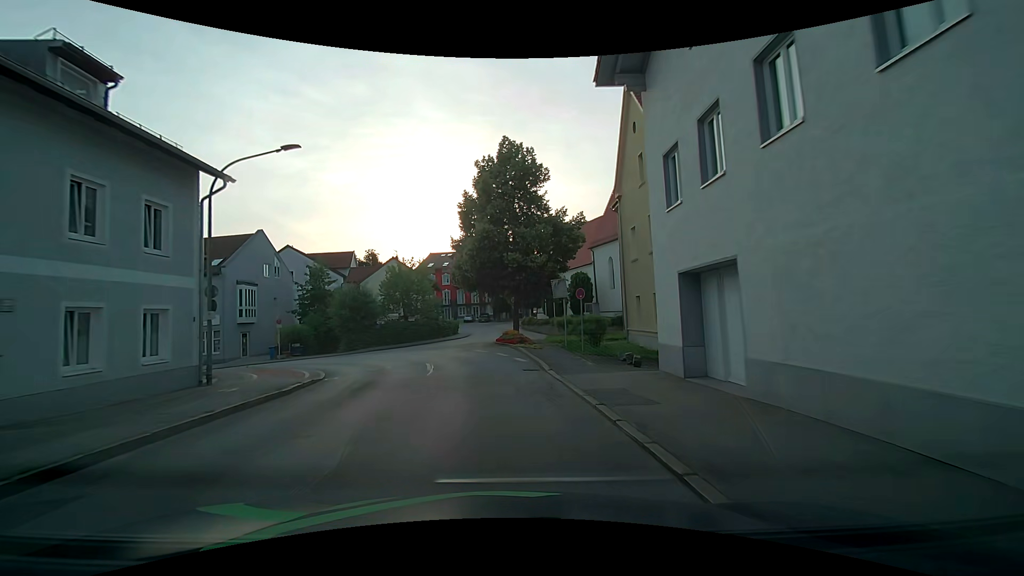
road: unclassified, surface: asphalt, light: Day
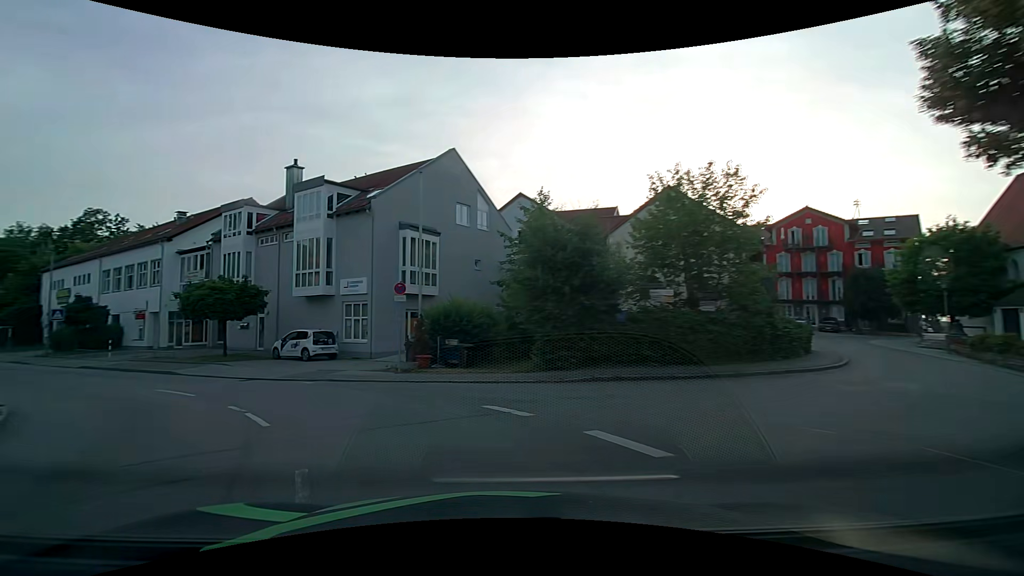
(-4.0, +25.2) m; -32°
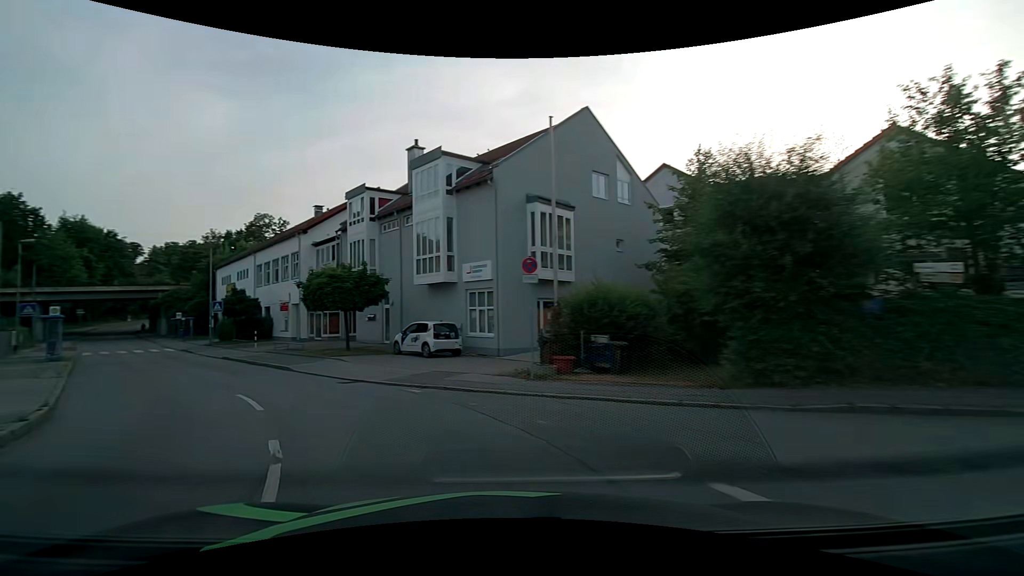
(-0.6, +4.8) m; -14°
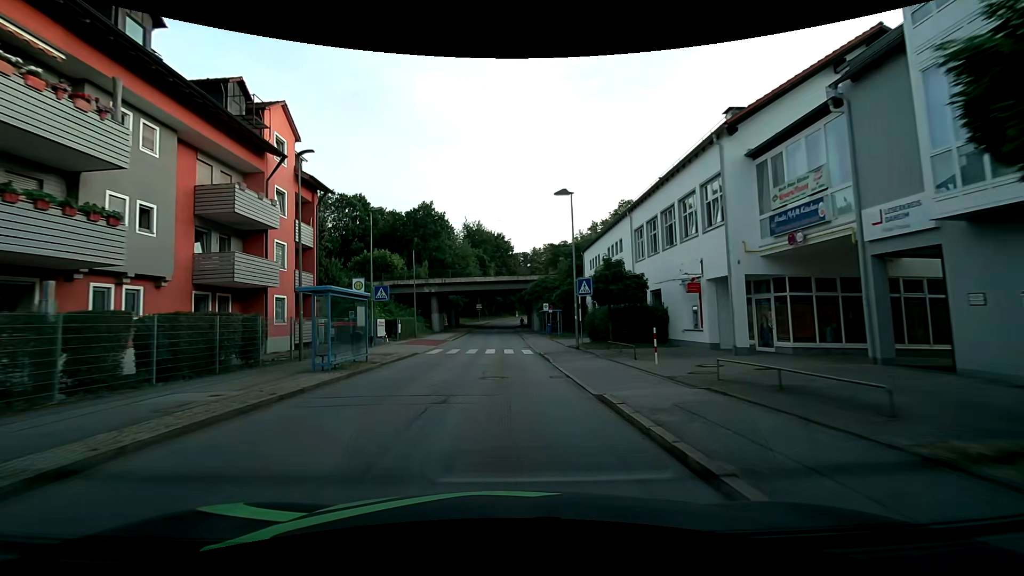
(-10.0, +18.9) m; -41°
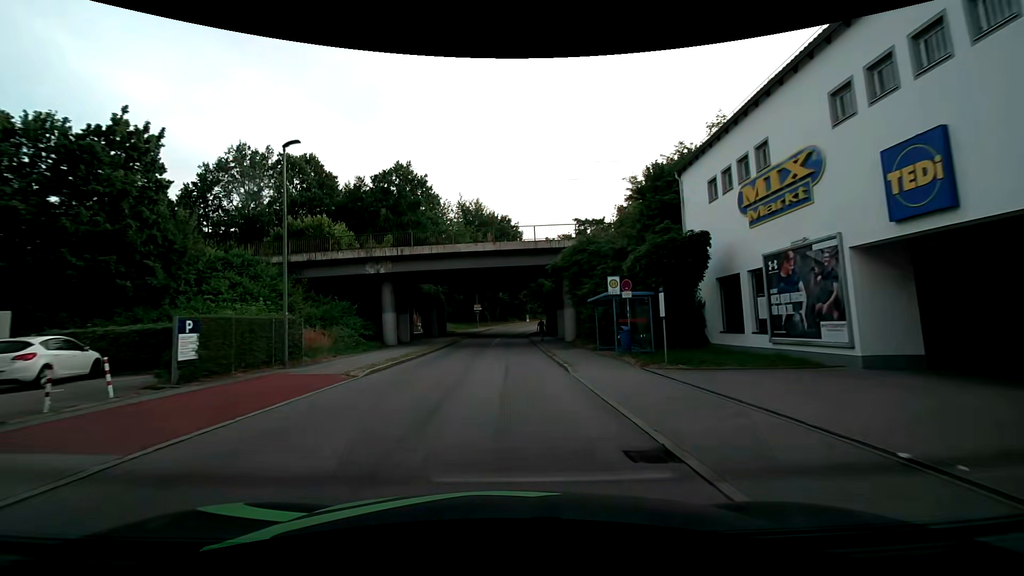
(-0.3, +27.2) m; -1°
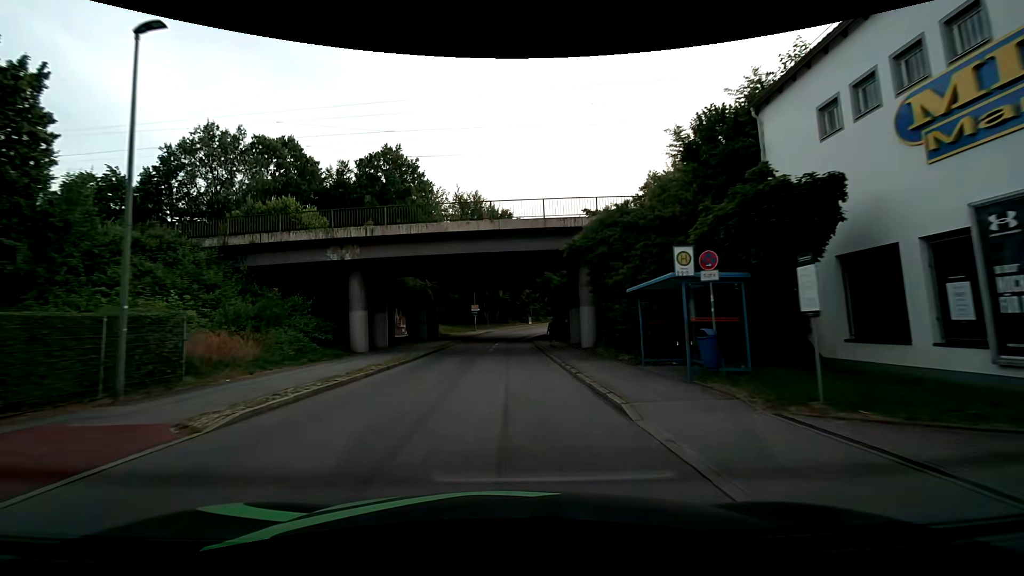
(-0.1, +7.4) m; -1°
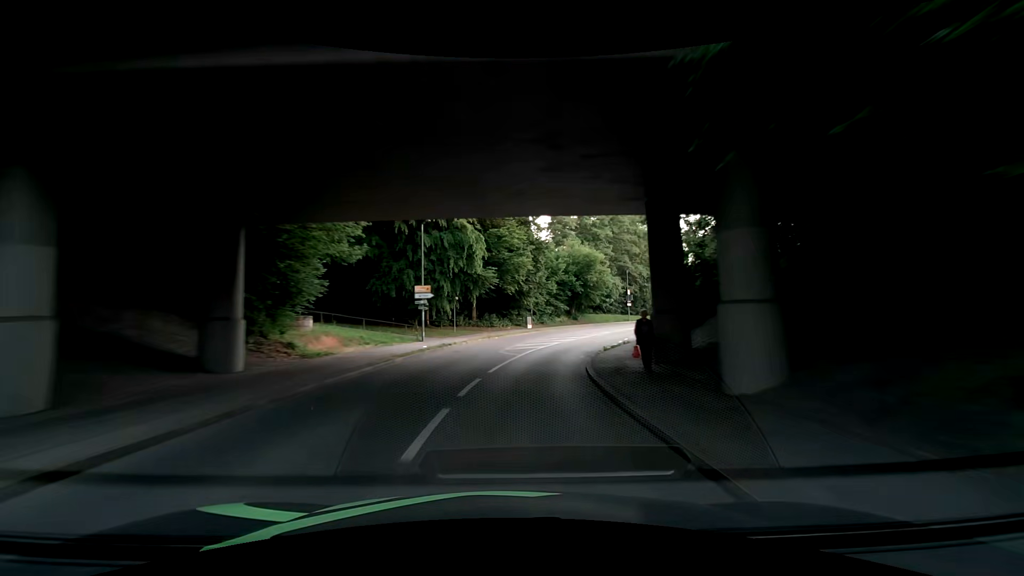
(-0.1, +37.1) m; +2°
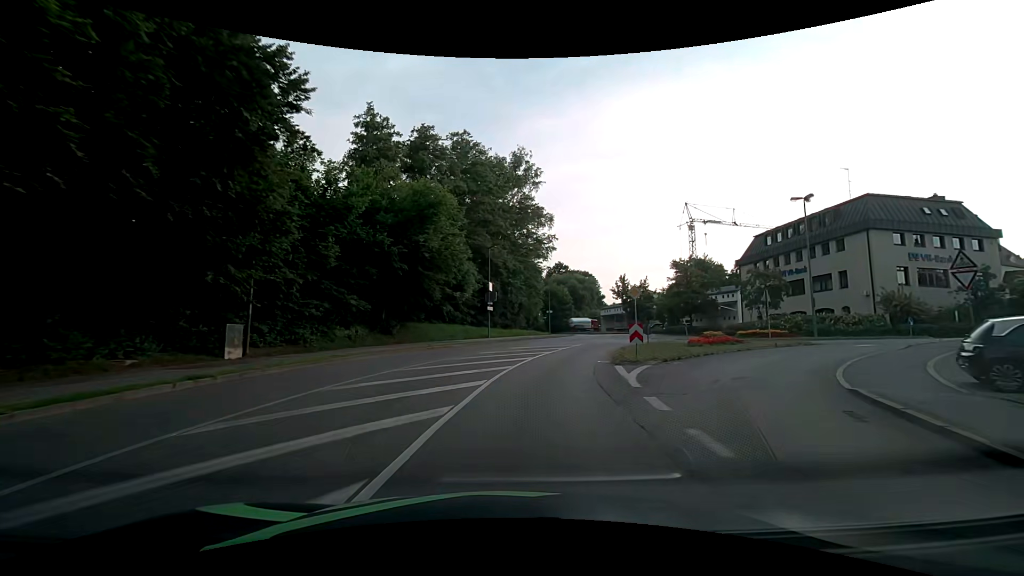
(+4.7, +35.1) m; +18°
(+1, +10) (+2, +20) (+5, +30) (+8, +39) (+12, +48) (+15, +58) (+17, +67) (+18, +77) (+18, +87) (+16, +97) m
